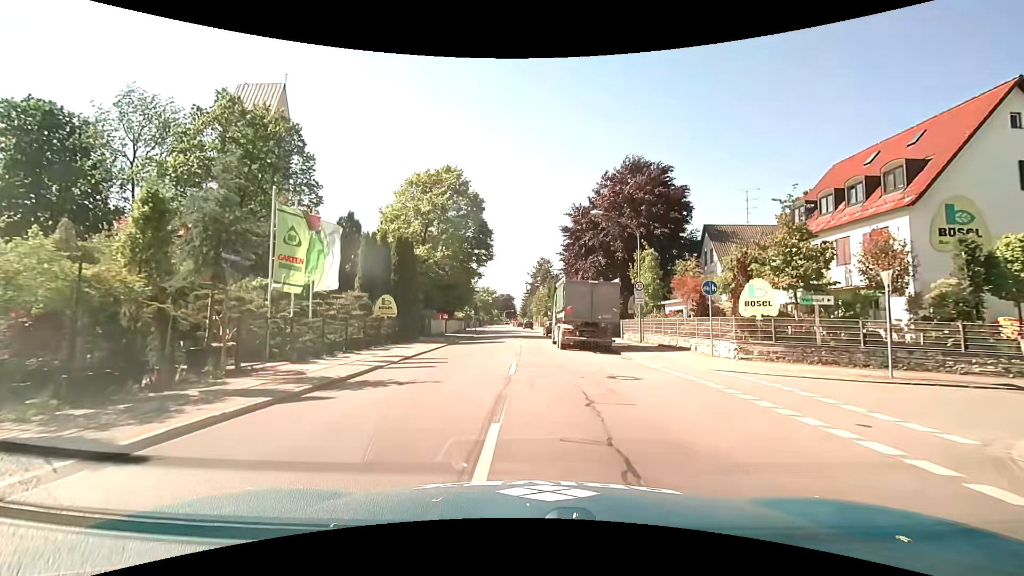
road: secondary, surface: asphalt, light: Day
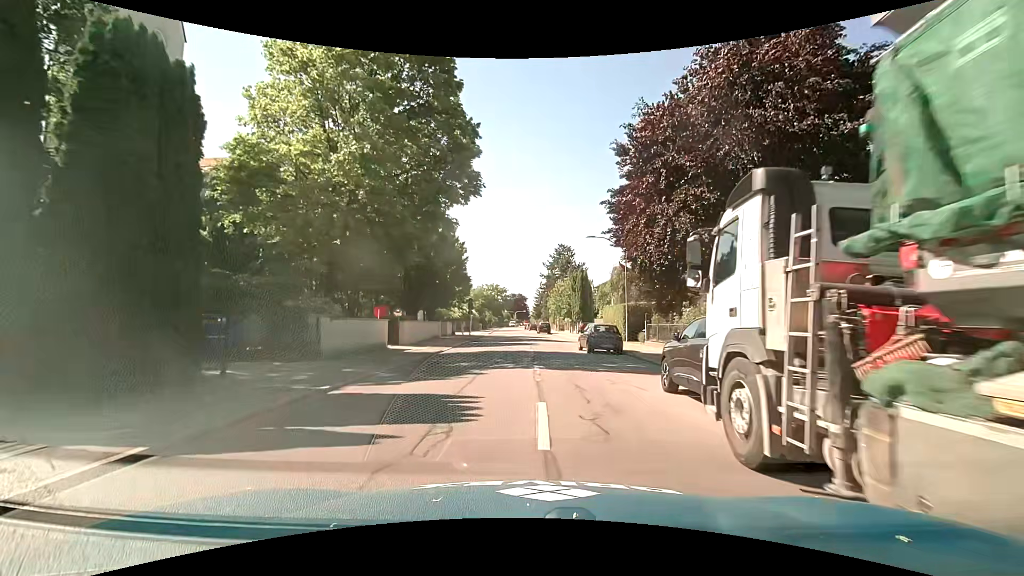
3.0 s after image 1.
(-0.3, +25.4) m; -1°
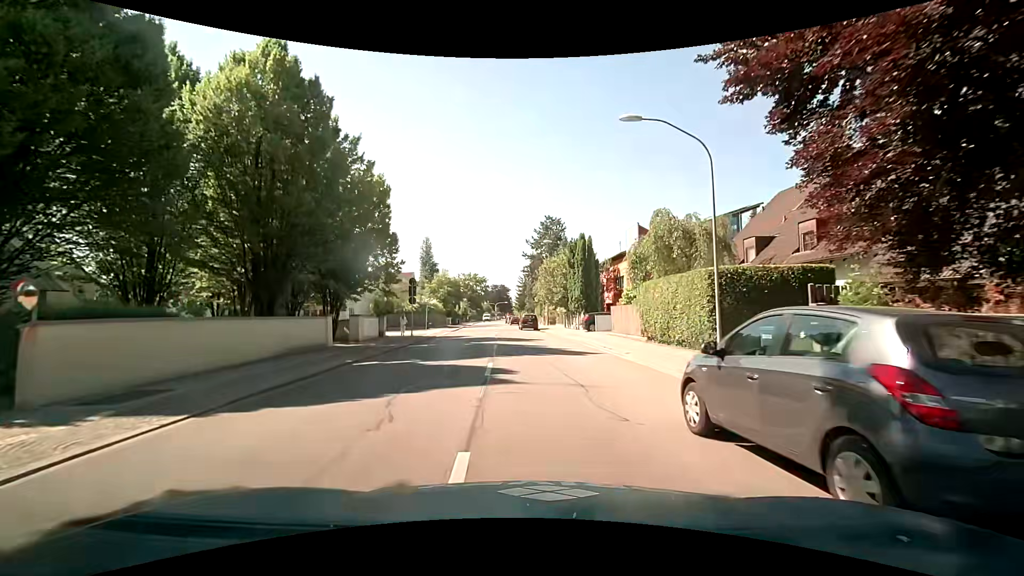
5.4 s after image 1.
(+0.6, +21.2) m; +2°
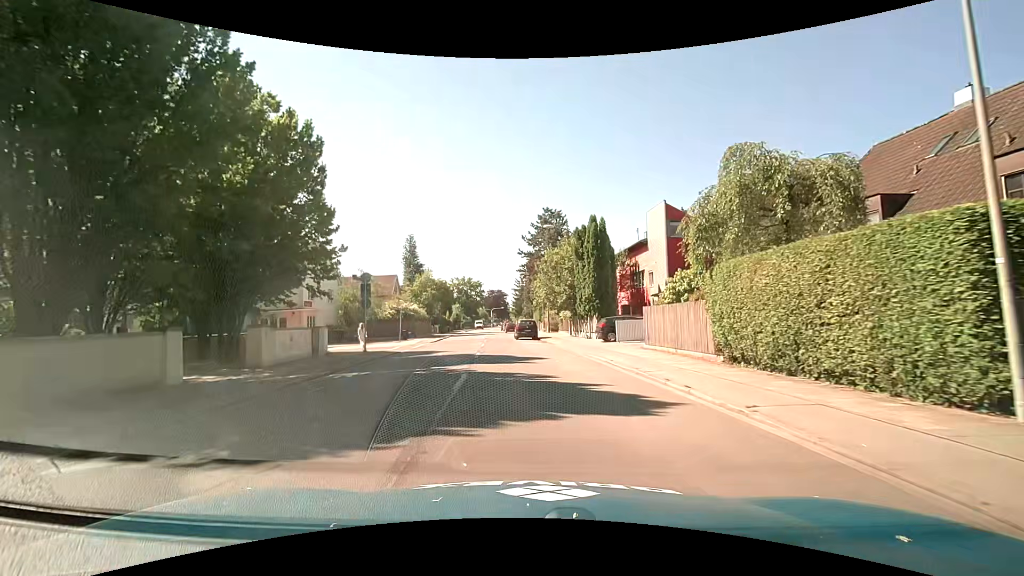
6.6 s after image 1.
(0.0, +10.0) m; +1°
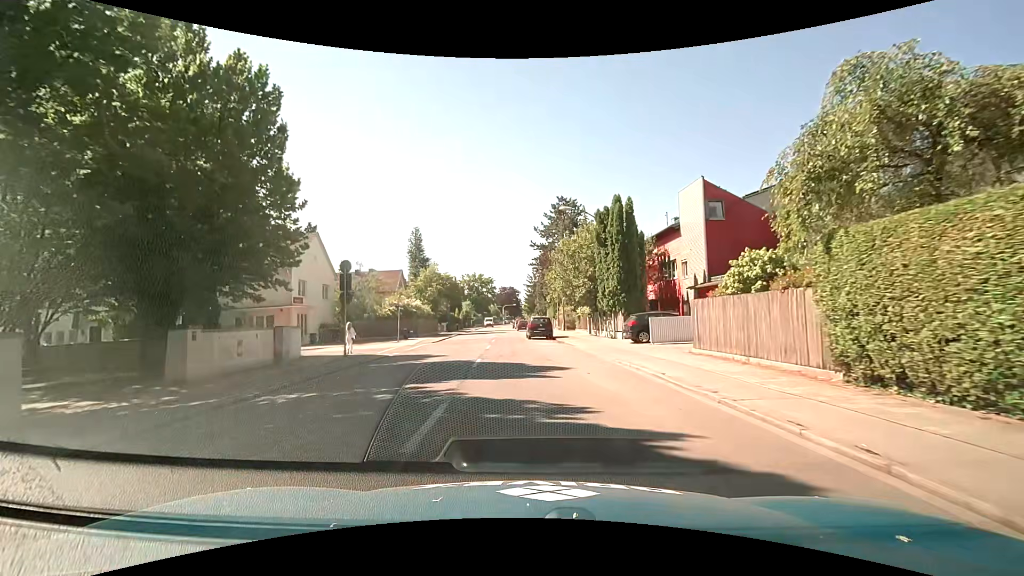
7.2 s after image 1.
(-0.1, +4.9) m; -2°
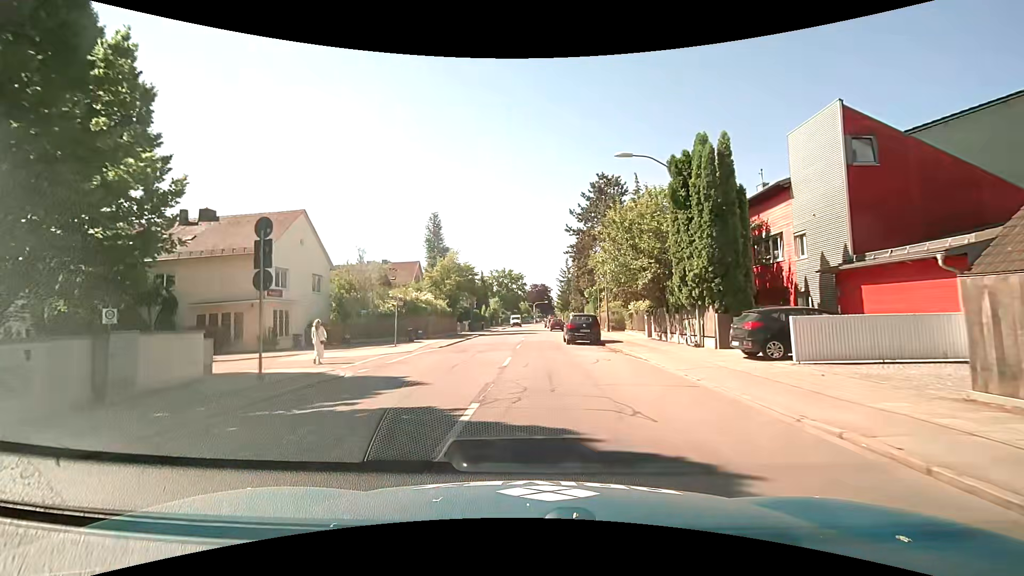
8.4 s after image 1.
(-0.4, +9.6) m; -4°
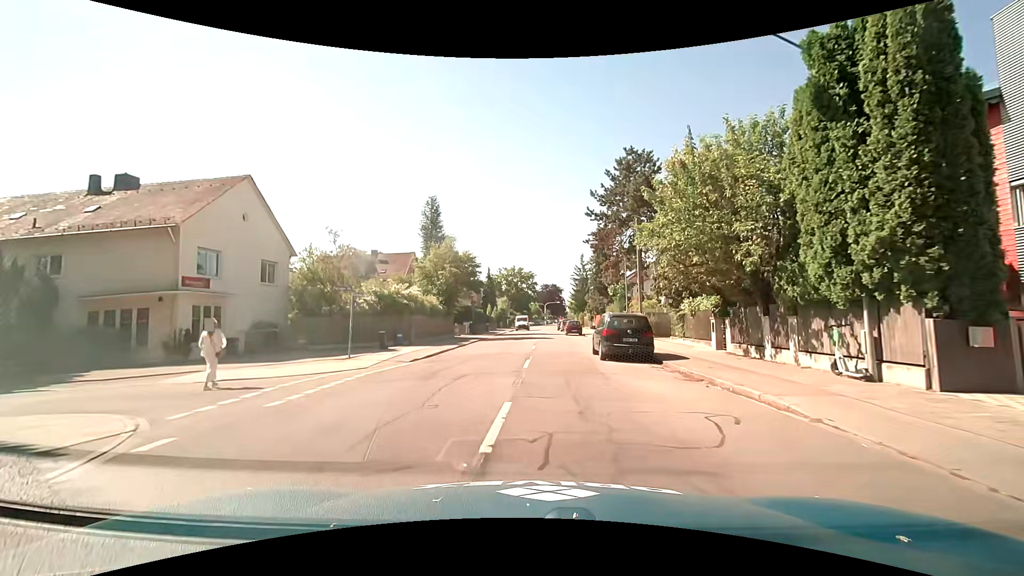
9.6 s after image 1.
(-0.2, +9.3) m; -1°
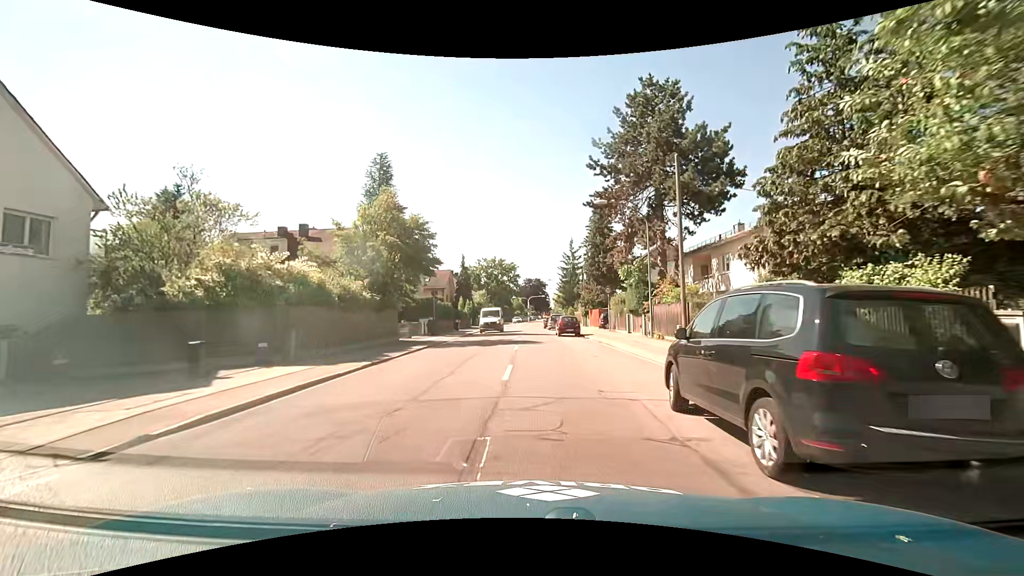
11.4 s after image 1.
(+0.3, +13.7) m; +2°
(0, +10) (0, +20) (0, +30) (0, +40) (0, +50) (0, +60) (+1, +70) (+2, +80) (+2, +90) (+3, +100) m
